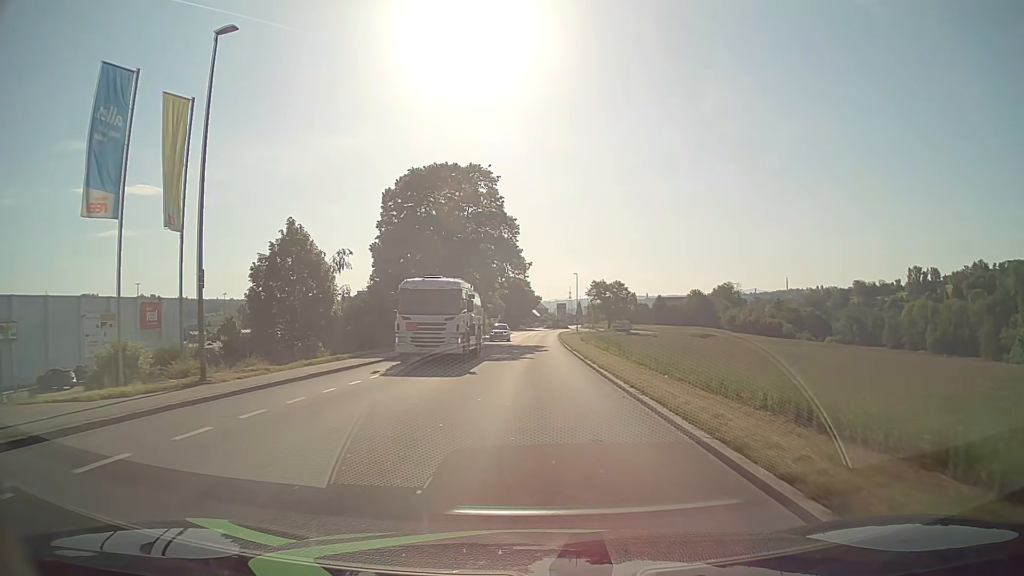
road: tertiary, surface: asphalt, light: Day
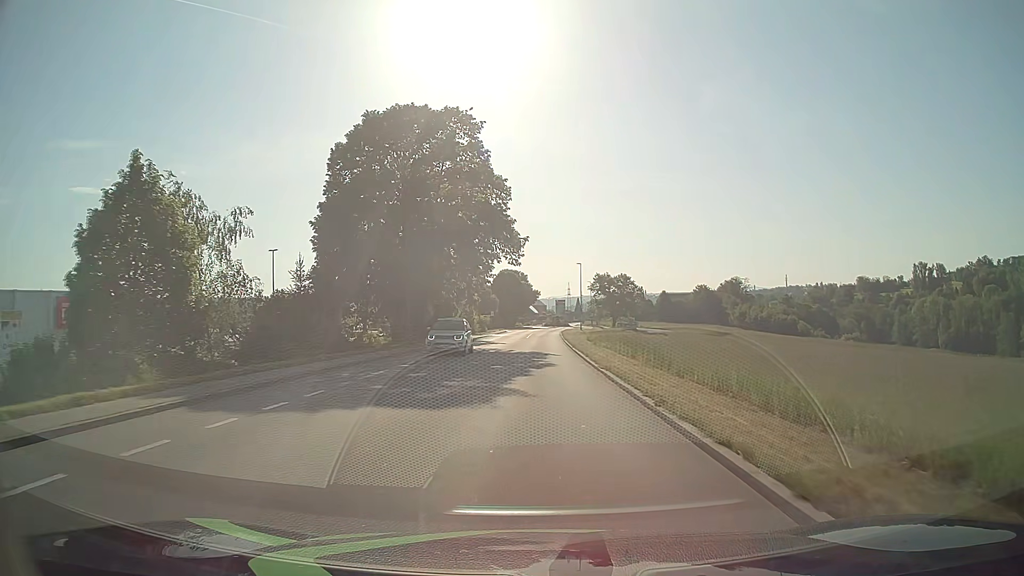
(0.0, +15.2) m; 0°
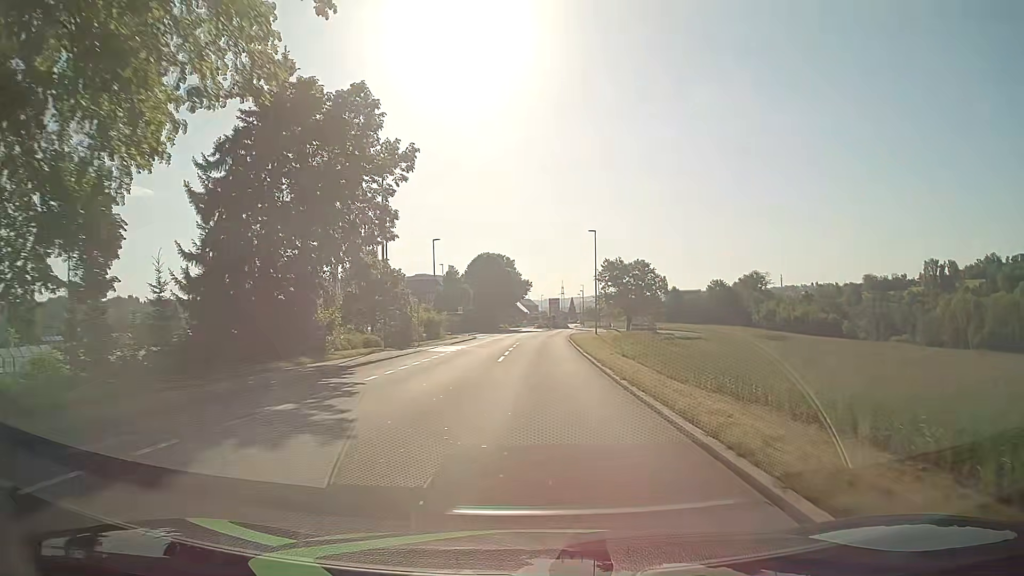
(+0.3, +38.0) m; +1°
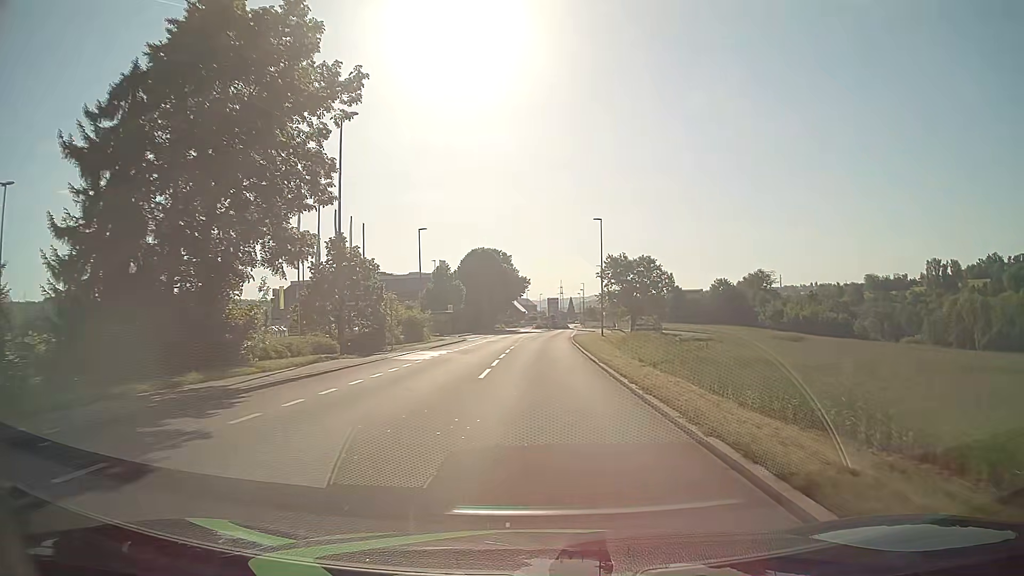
(0.0, +7.6) m; 0°
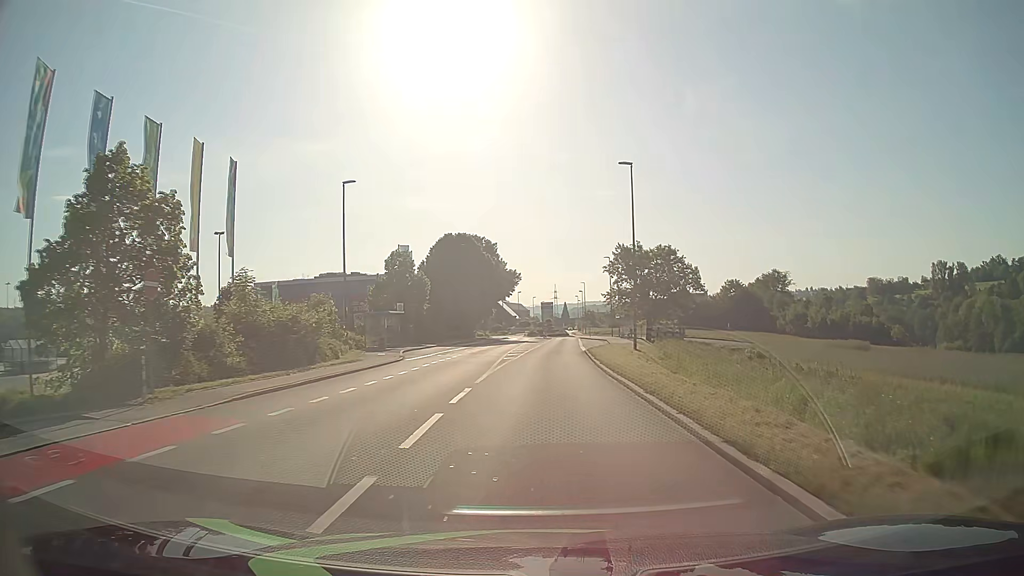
(+0.2, +22.8) m; +1°
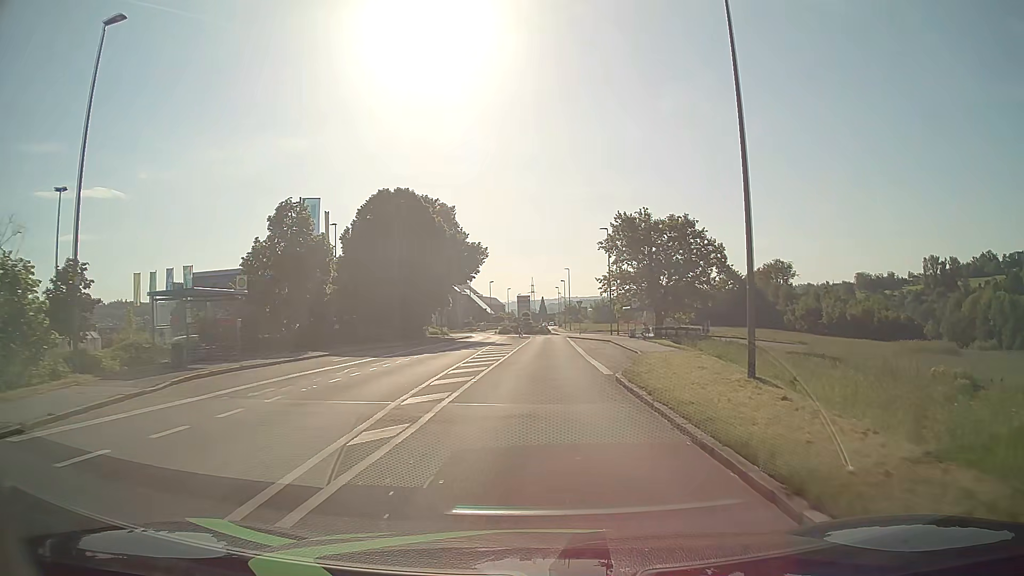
(+0.3, +22.8) m; +2°
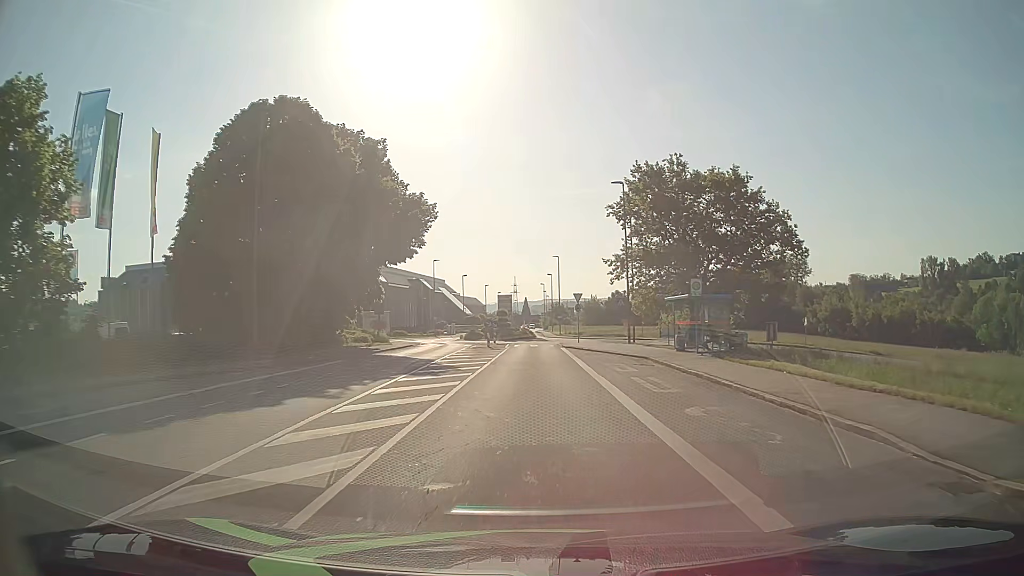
(+0.2, +22.7) m; +1°
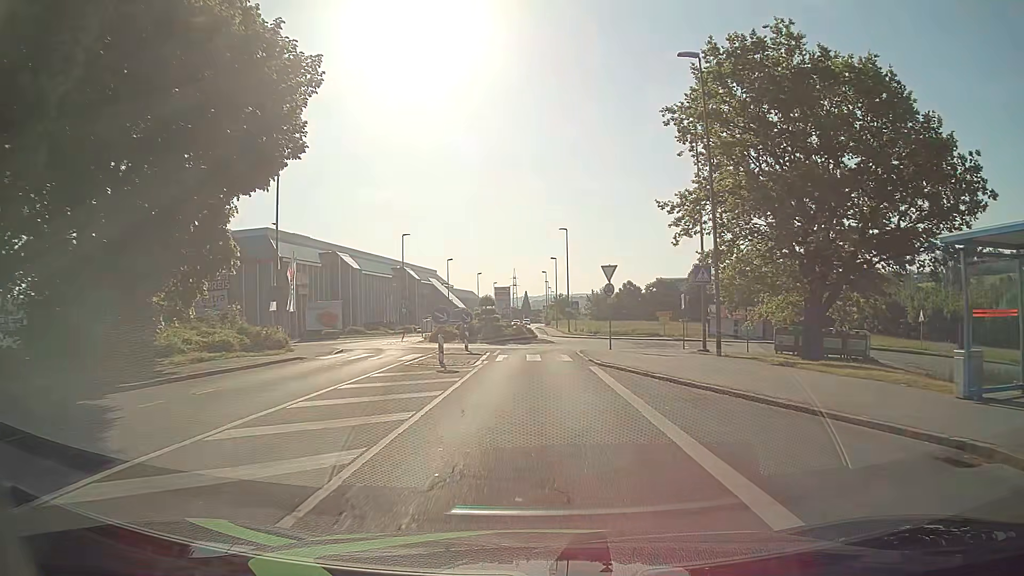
(+0.1, +20.9) m; 0°
(0, +10) (0, +20) (0, +30) (+4, +39) (+4, +49) (+1, +58) (-1, +68) (-1, +78) (-1, +88) (-2, +98) m
